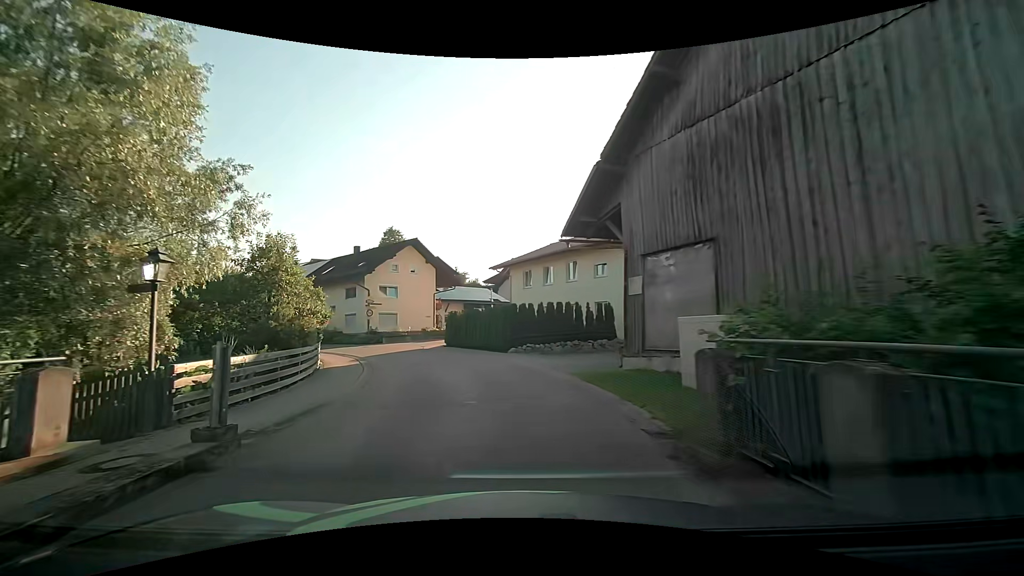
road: tertiary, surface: asphalt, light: Day
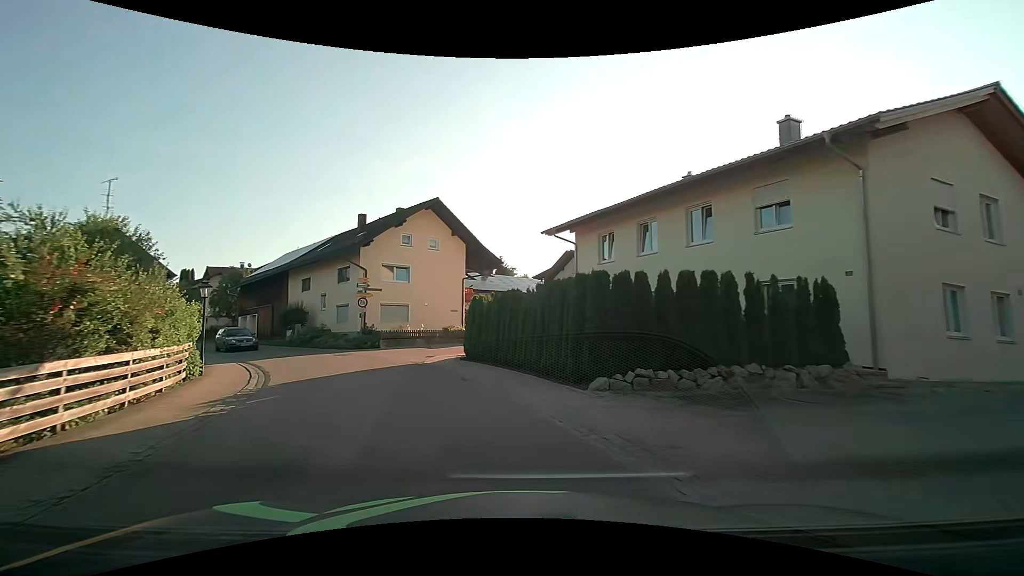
(-0.7, +14.8) m; -4°
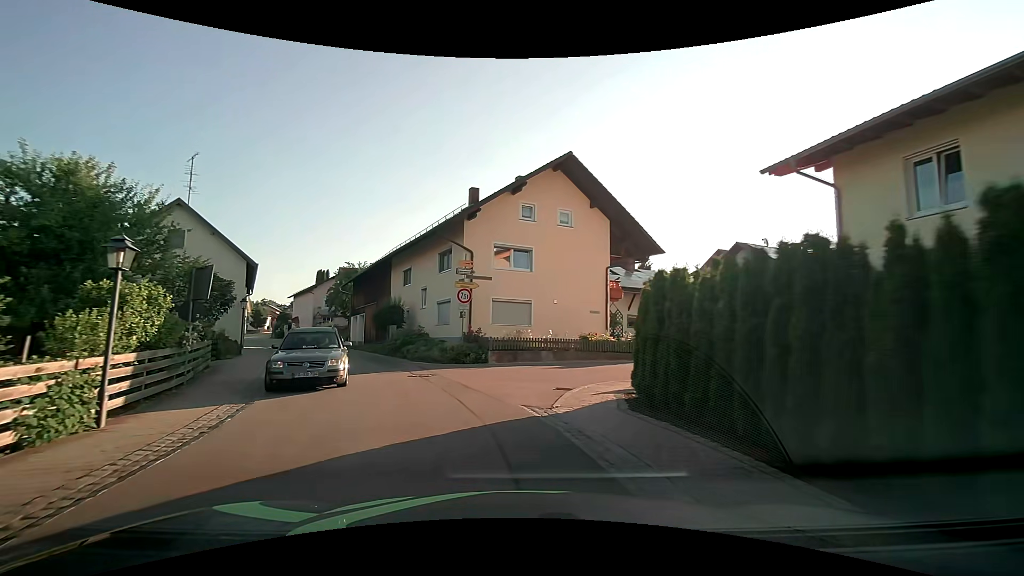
(-1.5, +9.9) m; -16°
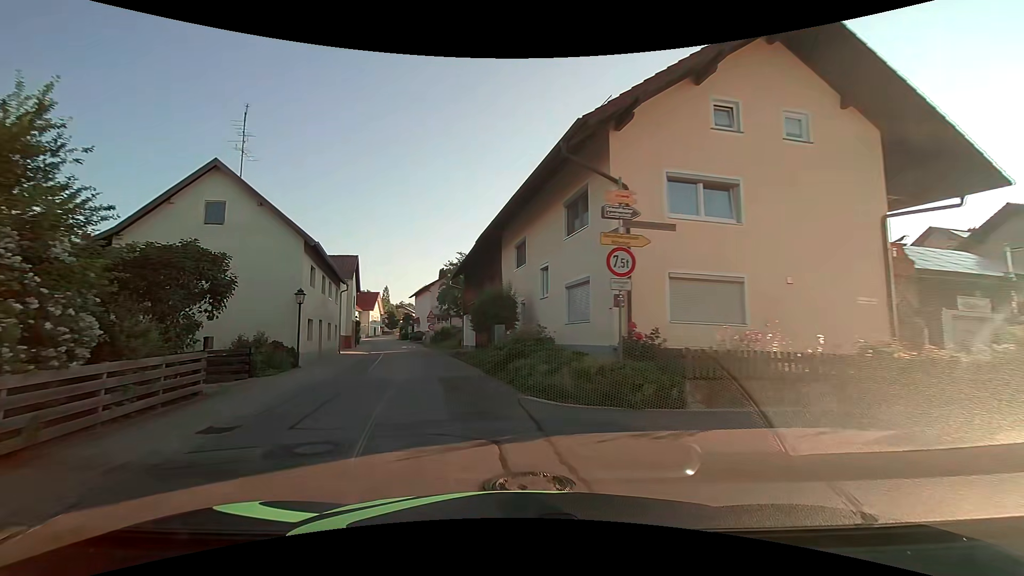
(-1.1, +10.0) m; -14°
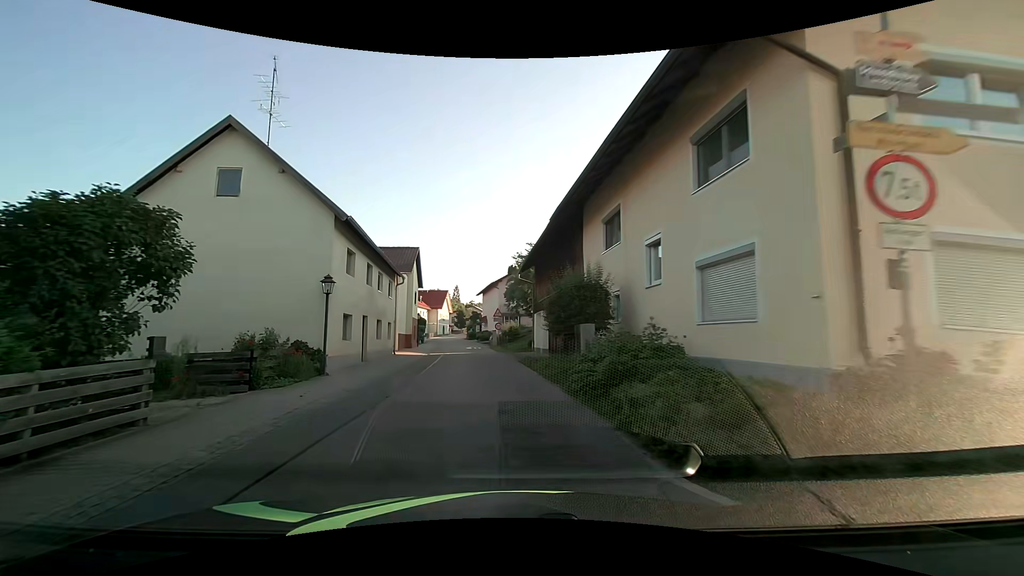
(-0.4, +5.0) m; -8°
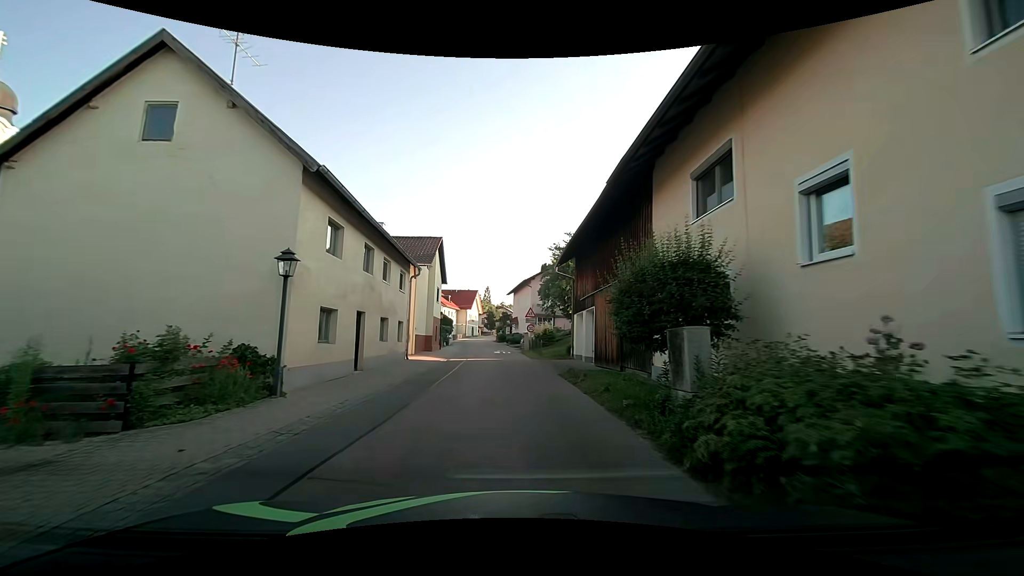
(-0.2, +5.1) m; -3°
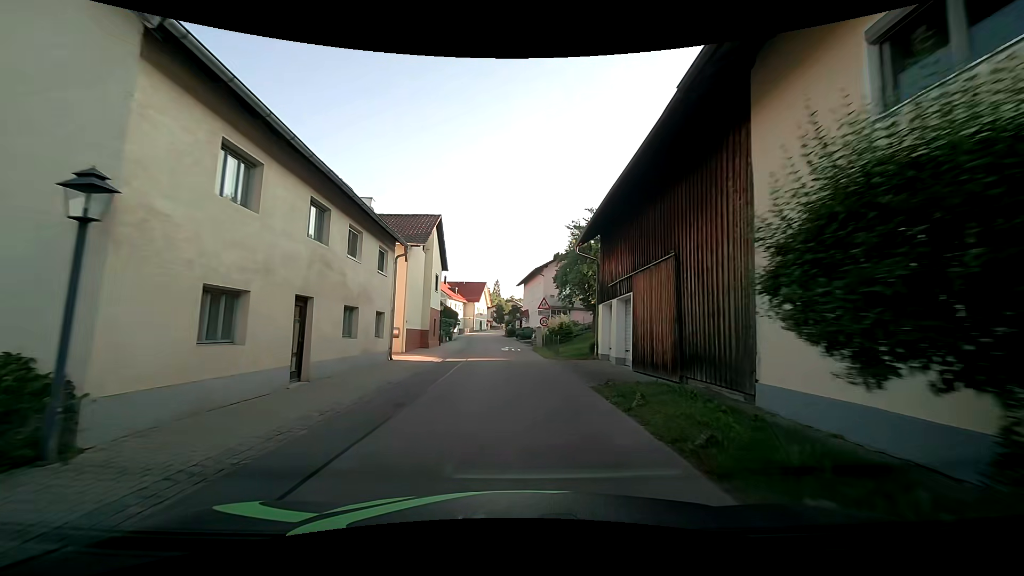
(-0.1, +5.2) m; -1°
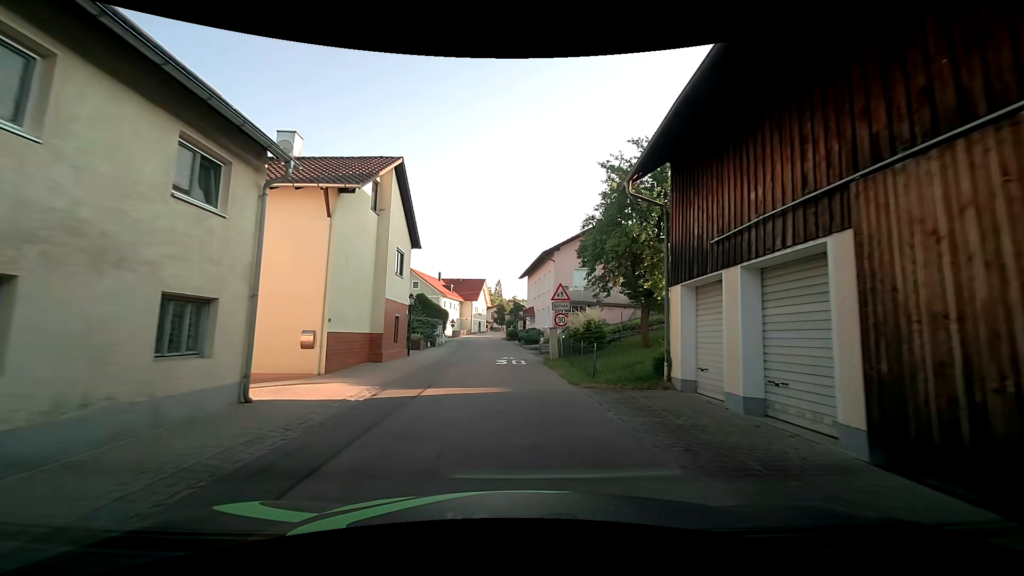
(0.0, +10.6) m; -1°
(0, +10) (0, +20) (-1, +30) (-1, +40) (-2, +50) (-3, +60) (-3, +70) (-3, +80) (-3, +90) (-2, +100) m
